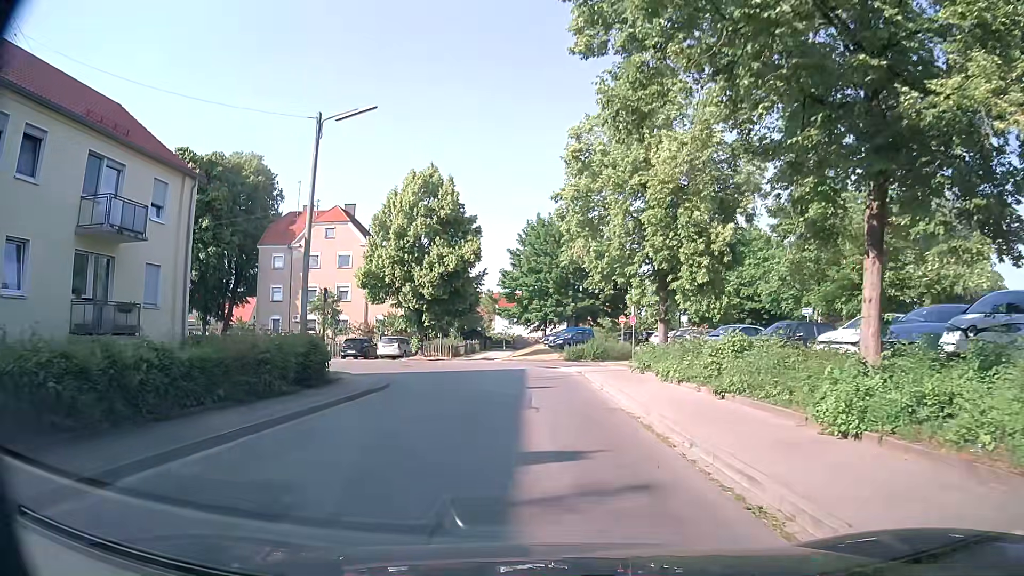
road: residential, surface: asphalt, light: Day
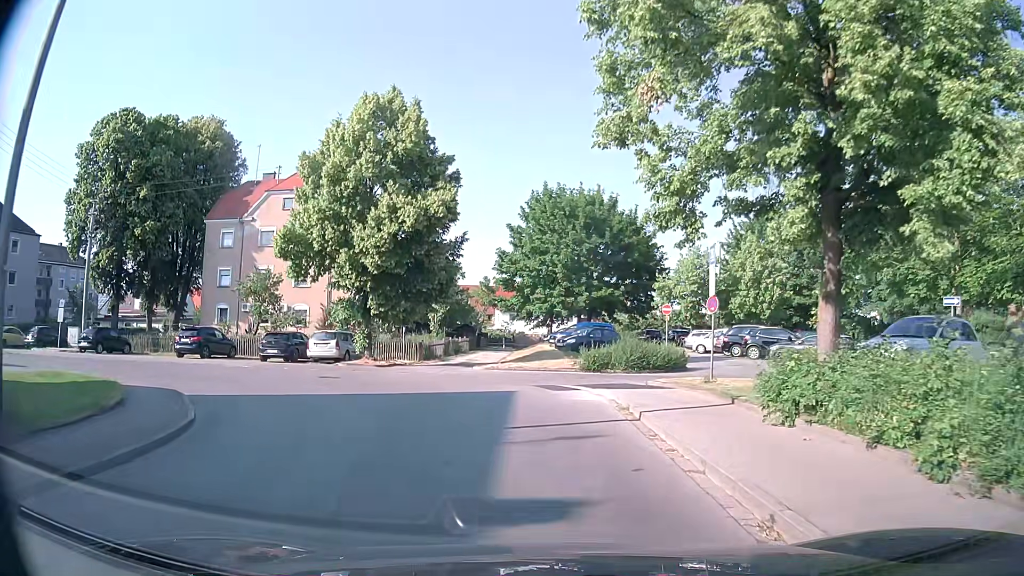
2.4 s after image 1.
(0.0, +13.6) m; -1°
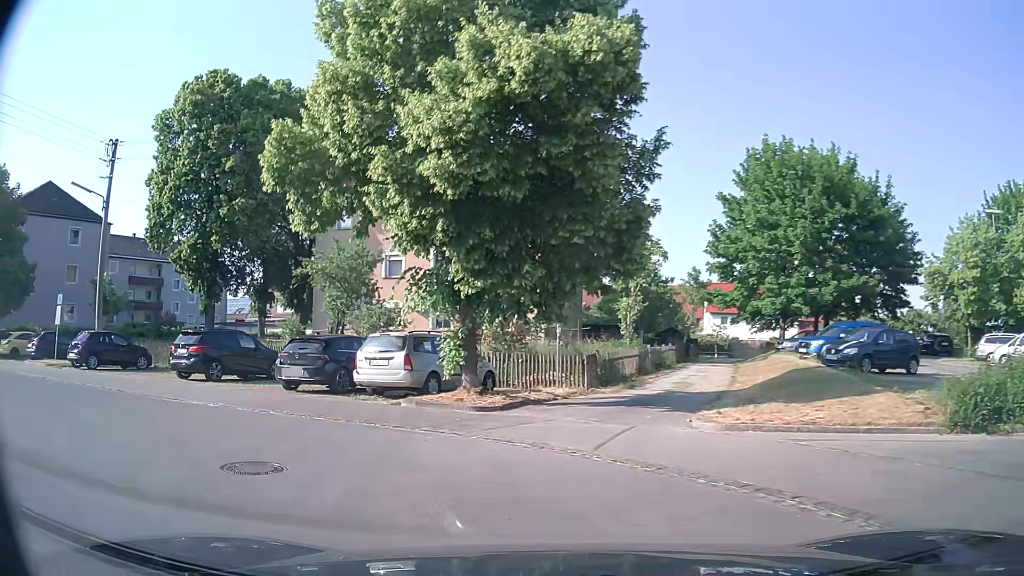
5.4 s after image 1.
(-1.0, +15.1) m; -16°
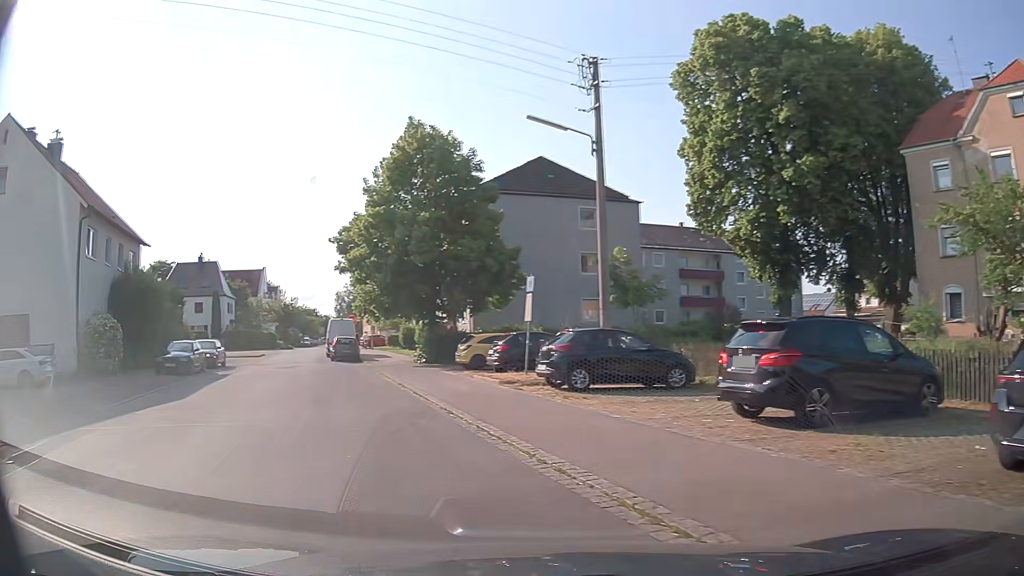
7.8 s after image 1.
(-4.0, +10.1) m; -47°
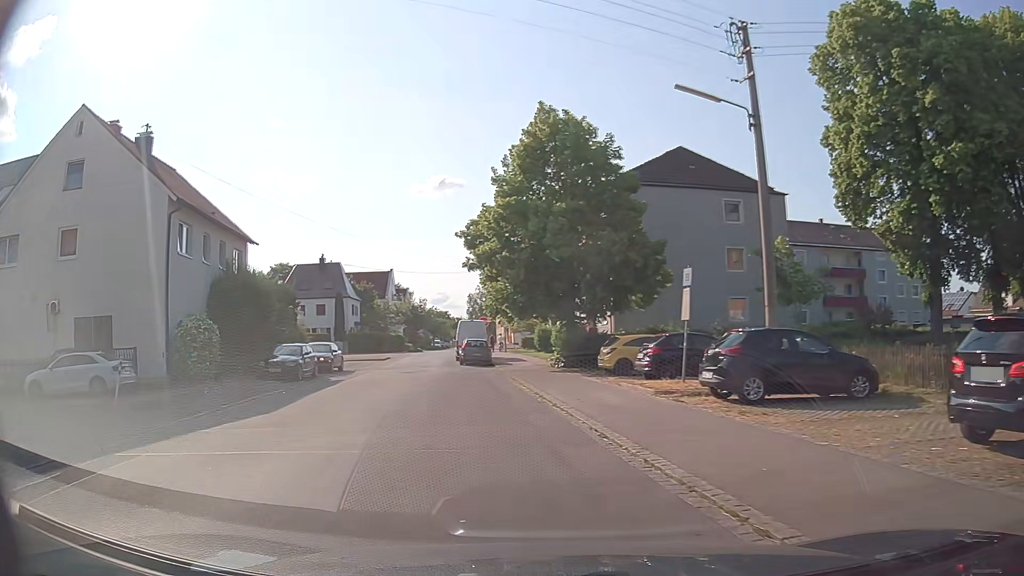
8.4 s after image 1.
(-0.3, +2.7) m; -11°
